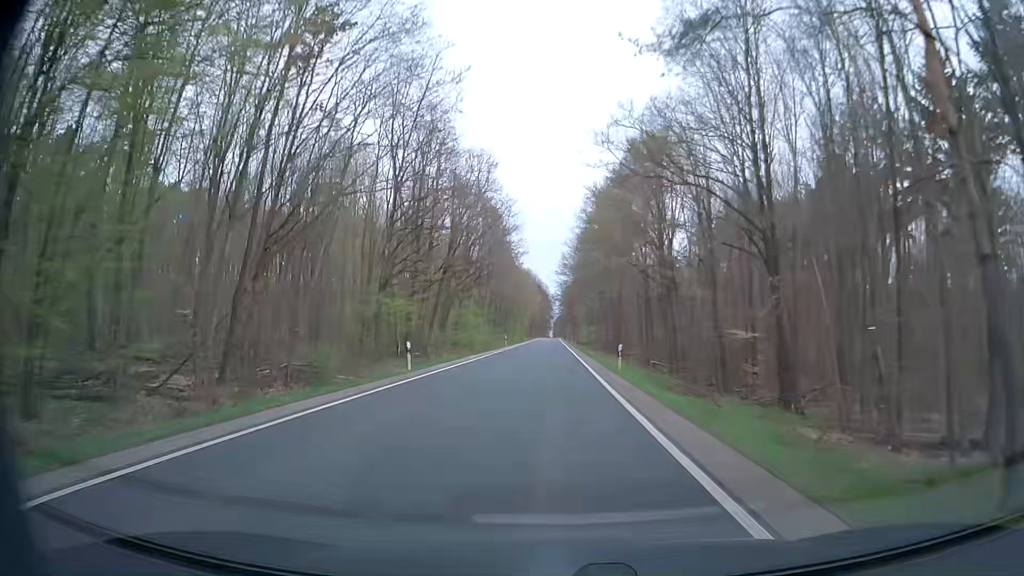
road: secondary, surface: asphalt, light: Day
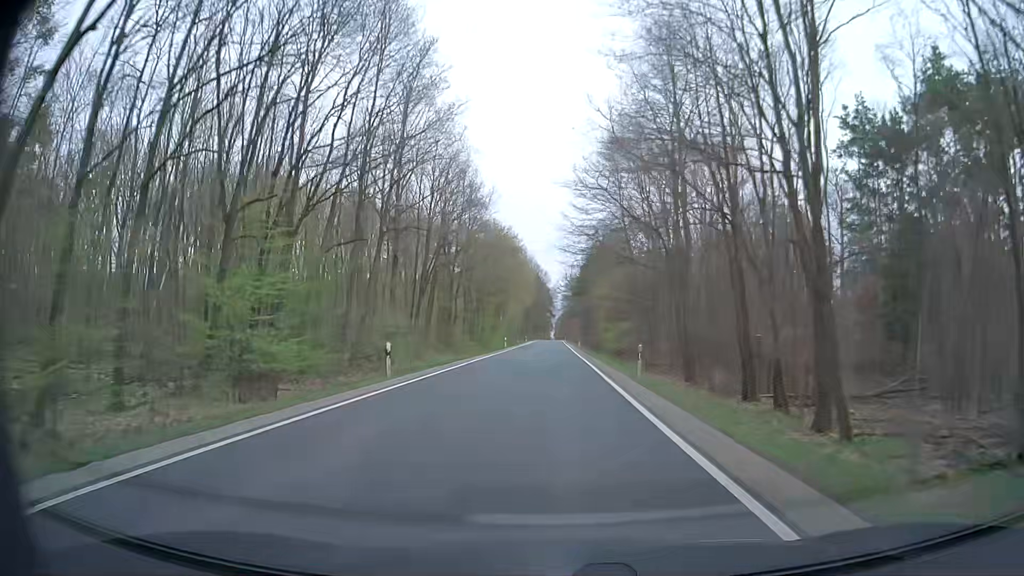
(+0.5, +53.8) m; 0°
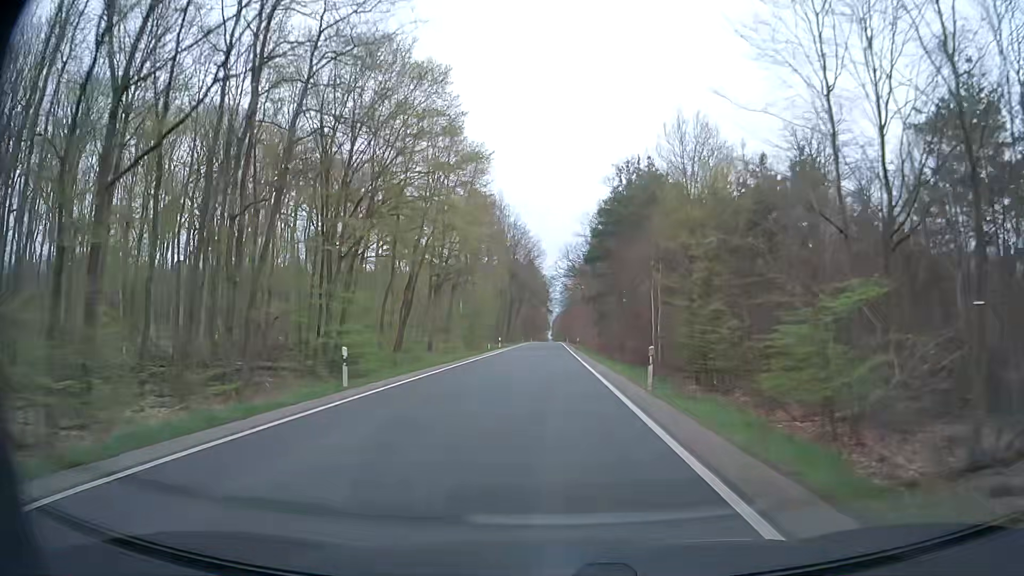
(+0.6, +53.8) m; +1°
(0, +10) (0, +20) (0, +30) (0, +40) (0, +50) (0, +60) (0, +70) (0, +80) (0, +90) (0, +100) m
